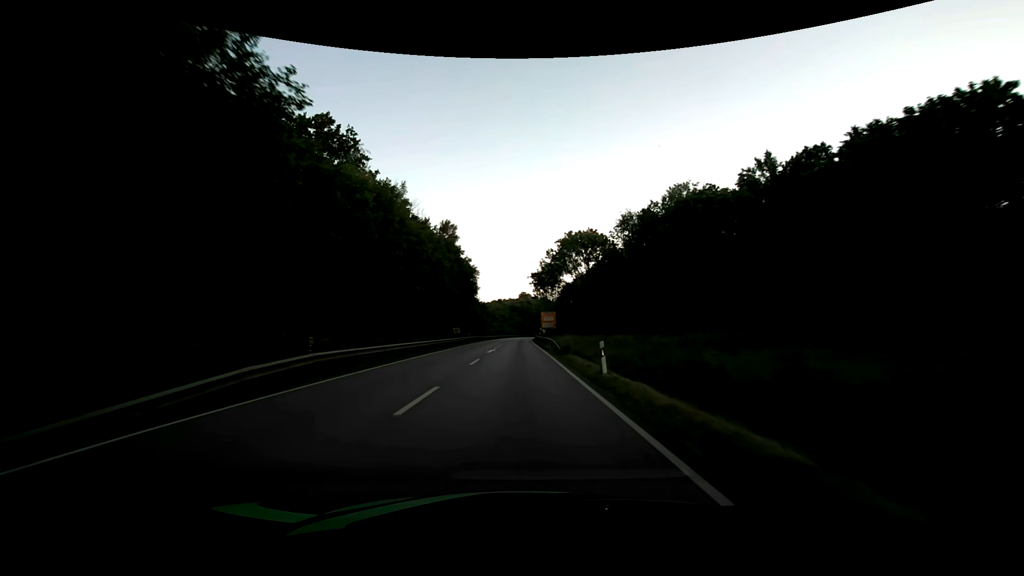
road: primary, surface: asphalt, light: Day
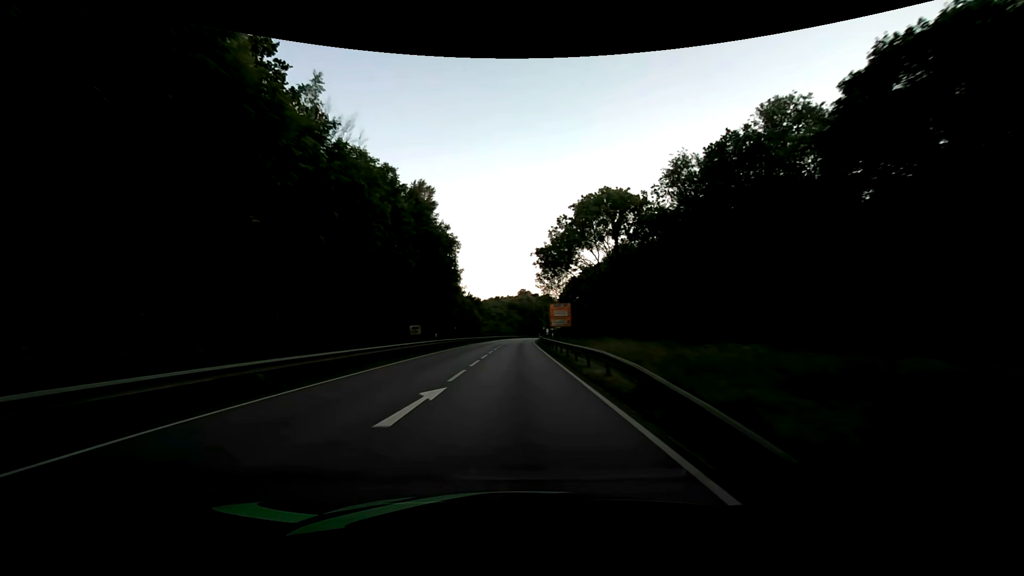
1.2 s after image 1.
(+0.1, +25.1) m; 0°
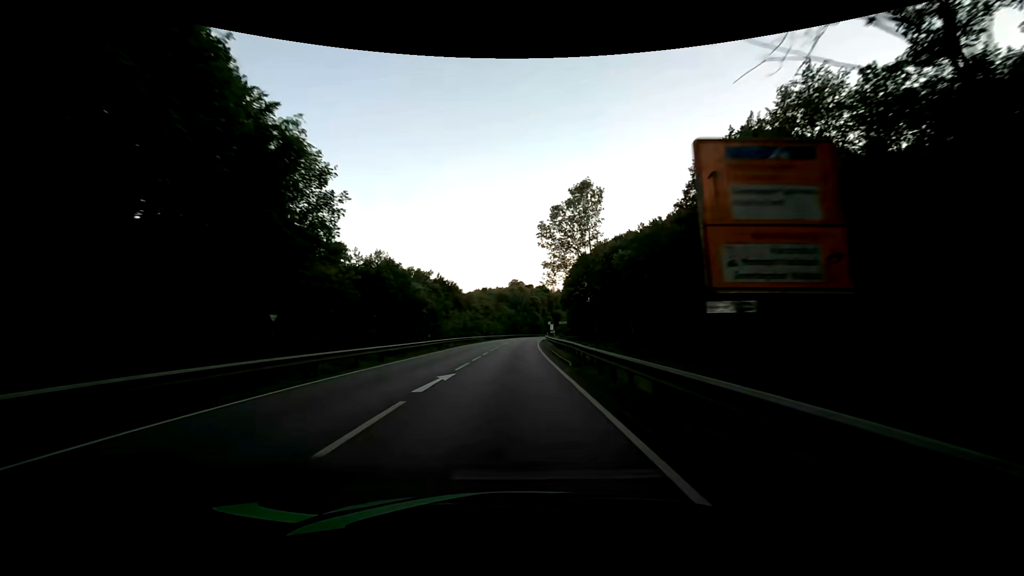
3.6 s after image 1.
(+0.3, +50.2) m; +1°
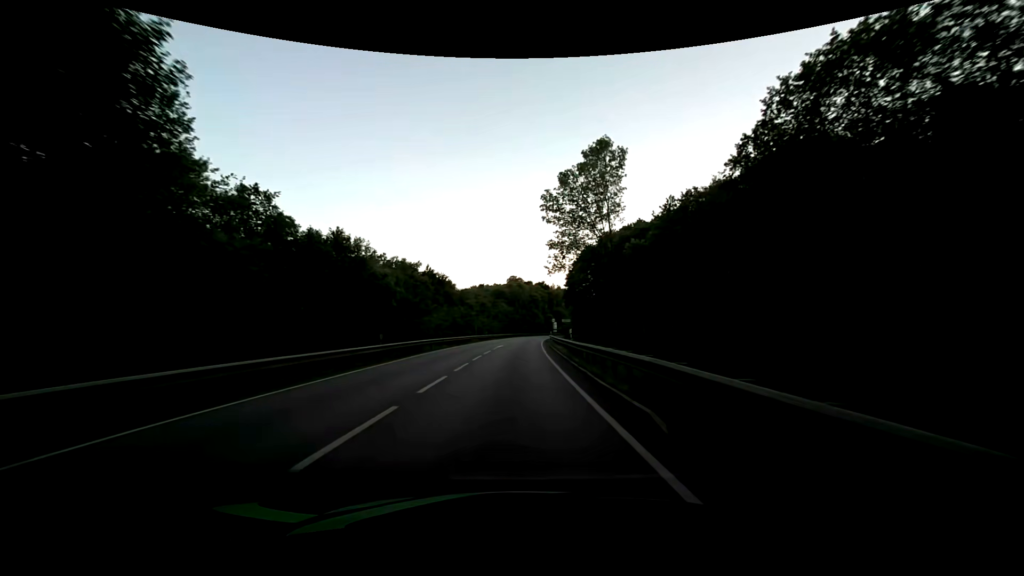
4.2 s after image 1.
(0.0, +12.6) m; 0°
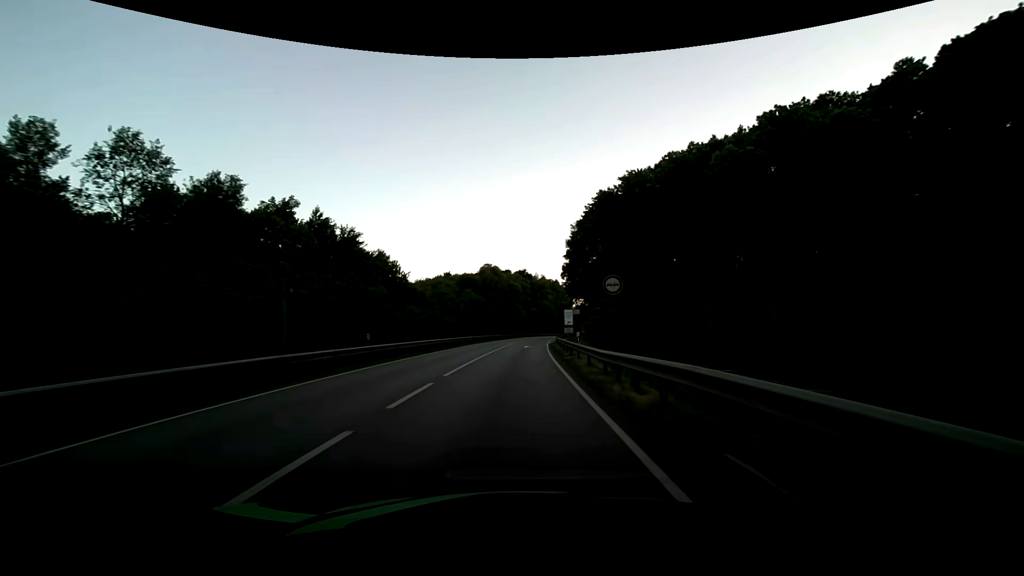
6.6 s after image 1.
(+1.4, +50.2) m; +3°
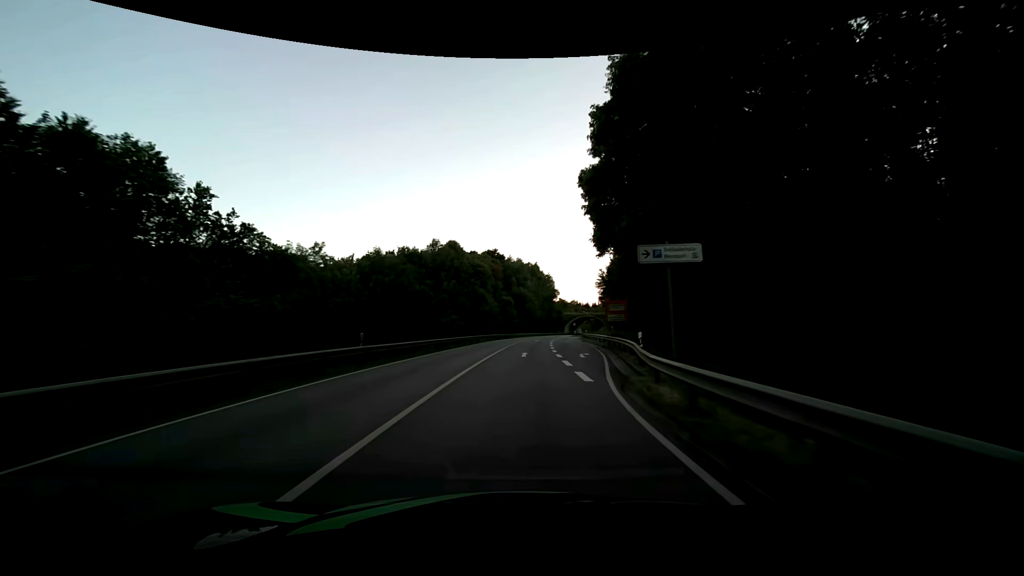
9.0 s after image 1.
(+1.3, +50.2) m; +3°
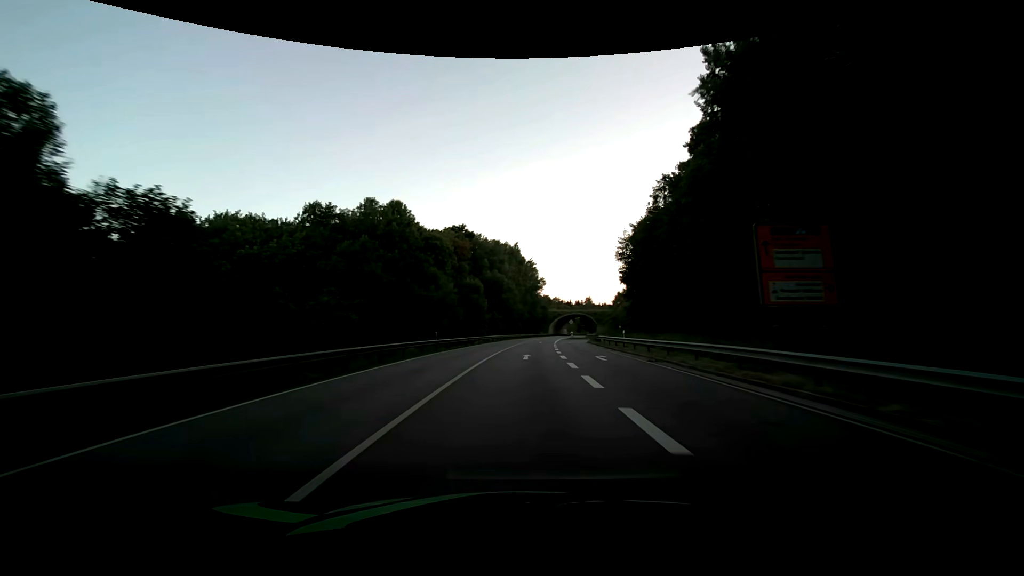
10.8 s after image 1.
(+0.9, +37.7) m; +3°
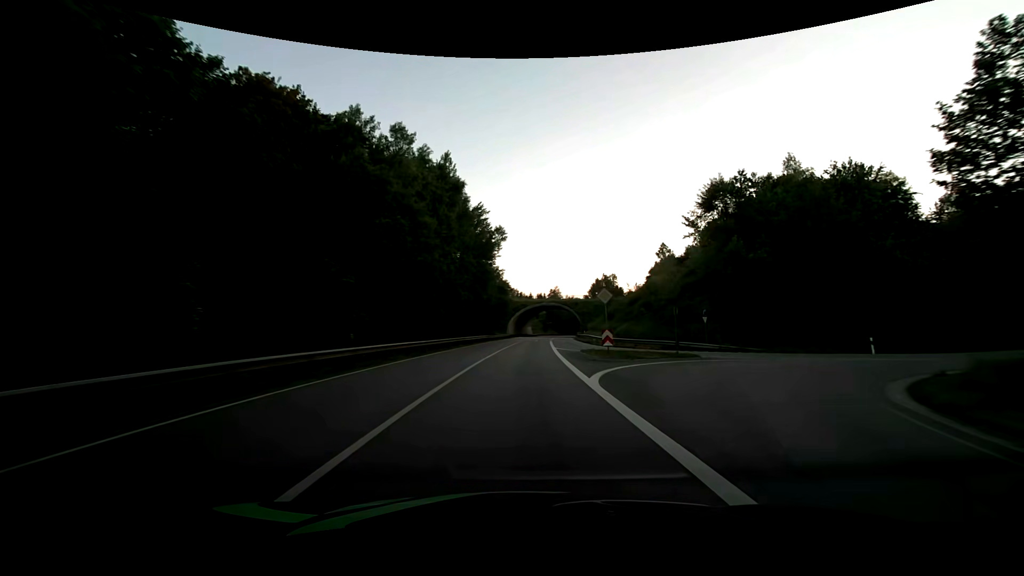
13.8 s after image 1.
(+2.8, +62.7) m; +5°
(0, +10) (0, +20) (+1, +30) (+2, +40) (+2, +50) (+3, +60) (+4, +70) (+5, +80) (+6, +90) (+7, +100) m
